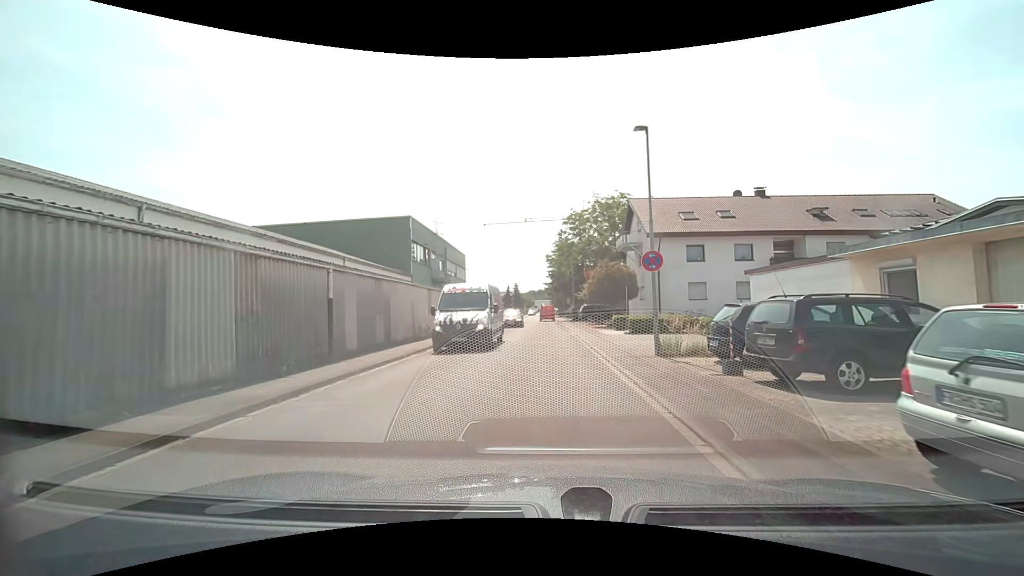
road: residential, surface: asphalt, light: Day
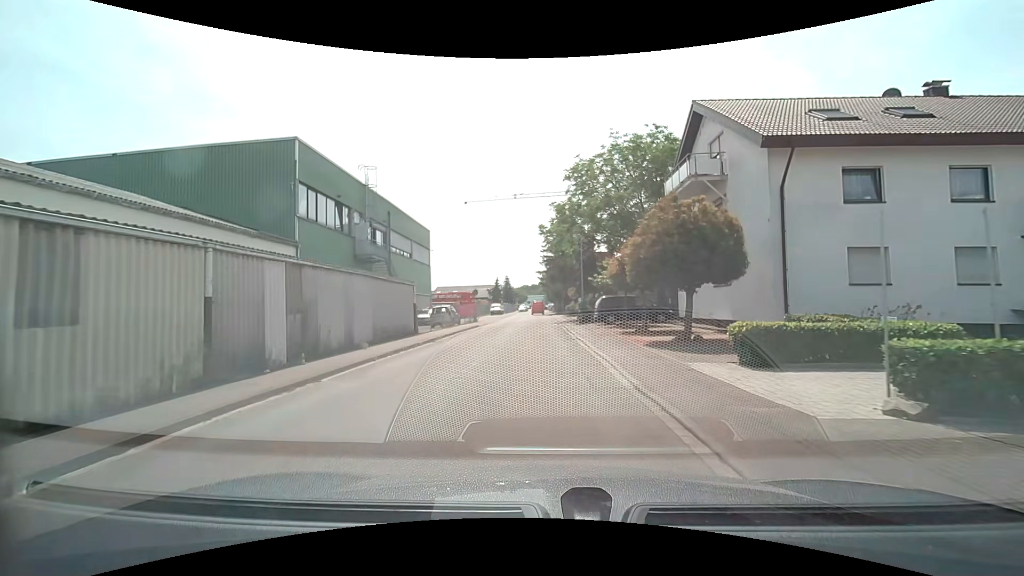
(+0.3, +20.0) m; +1°
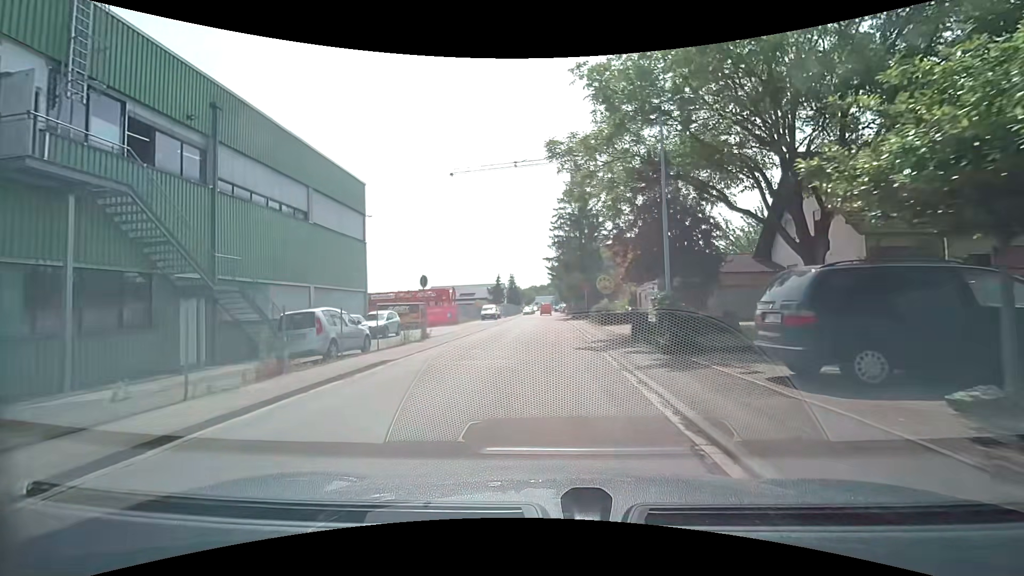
(0.0, +22.3) m; -1°
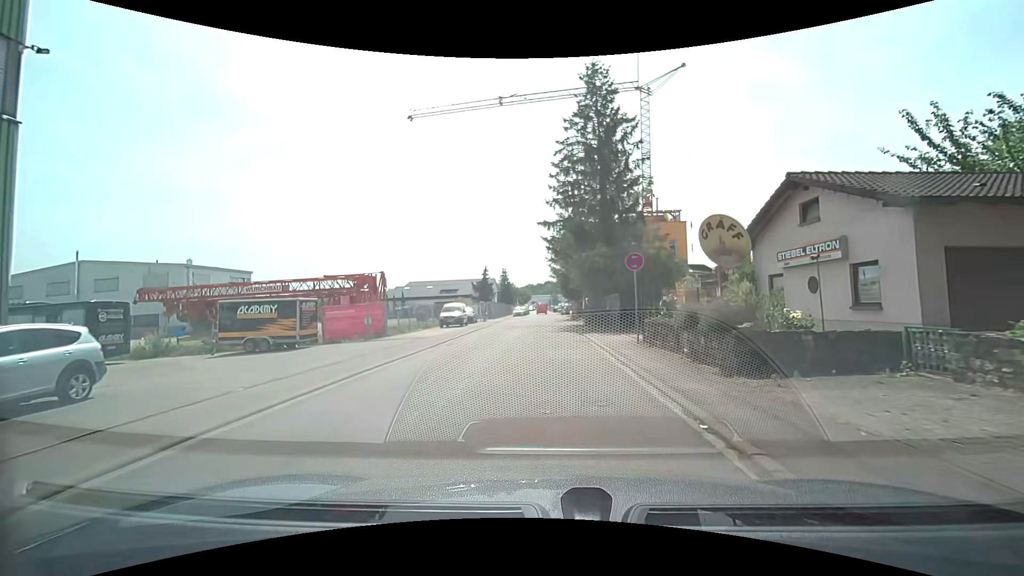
(0.0, +22.1) m; 0°
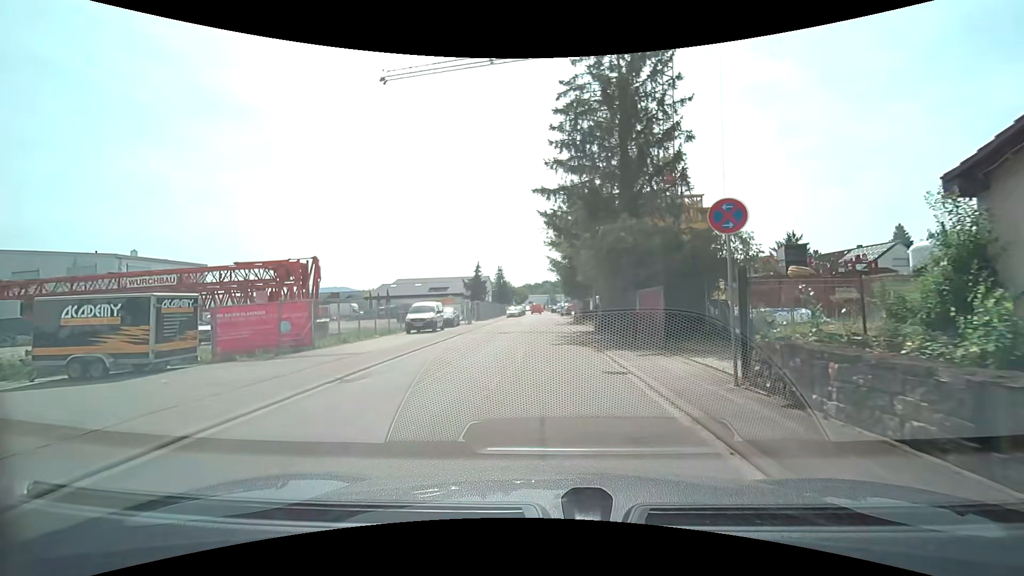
(+0.1, +8.6) m; 0°
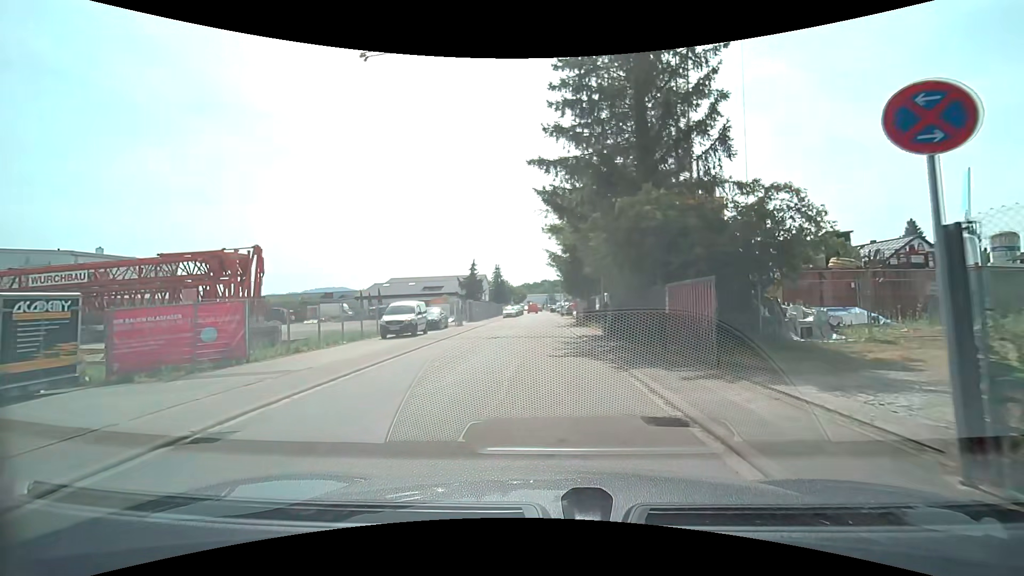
(0.0, +4.3) m; +1°
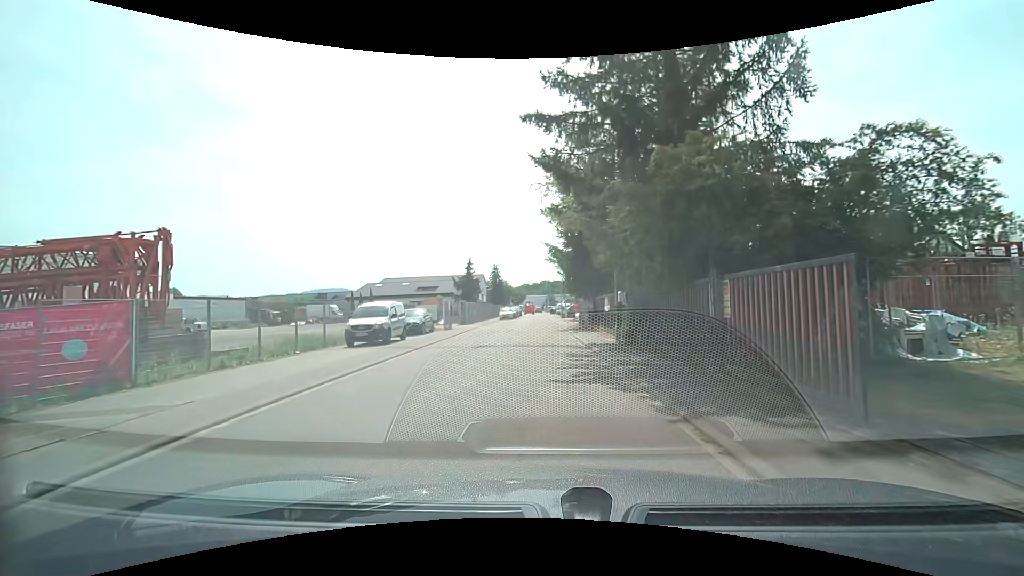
(0.0, +4.3) m; 0°
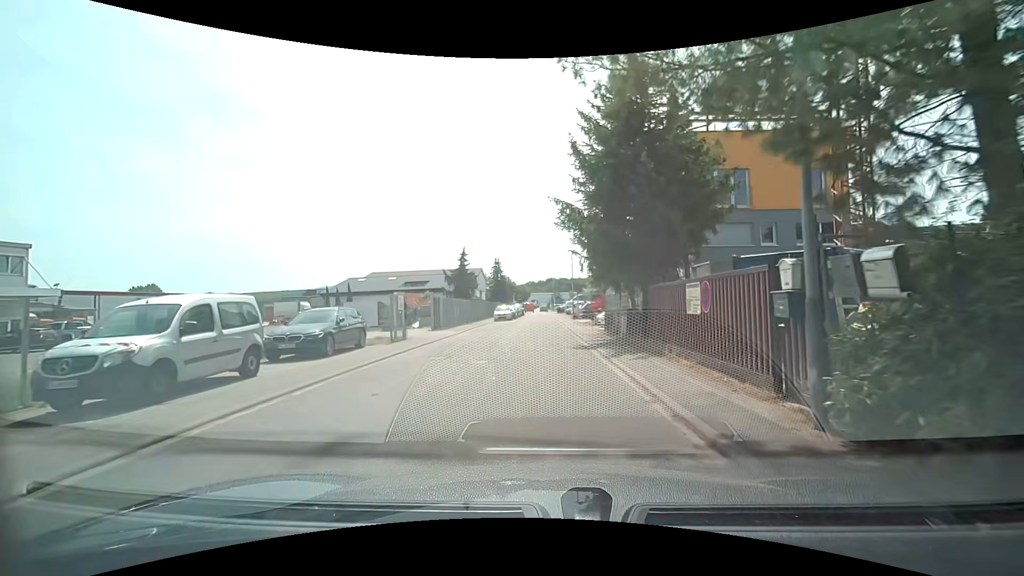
(-0.1, +12.6) m; -1°
(0, +10) (0, +20) (0, +30) (0, +40) (0, +50) (0, +60) (0, +70) (0, +80) (-1, +90) (-2, +100) m
